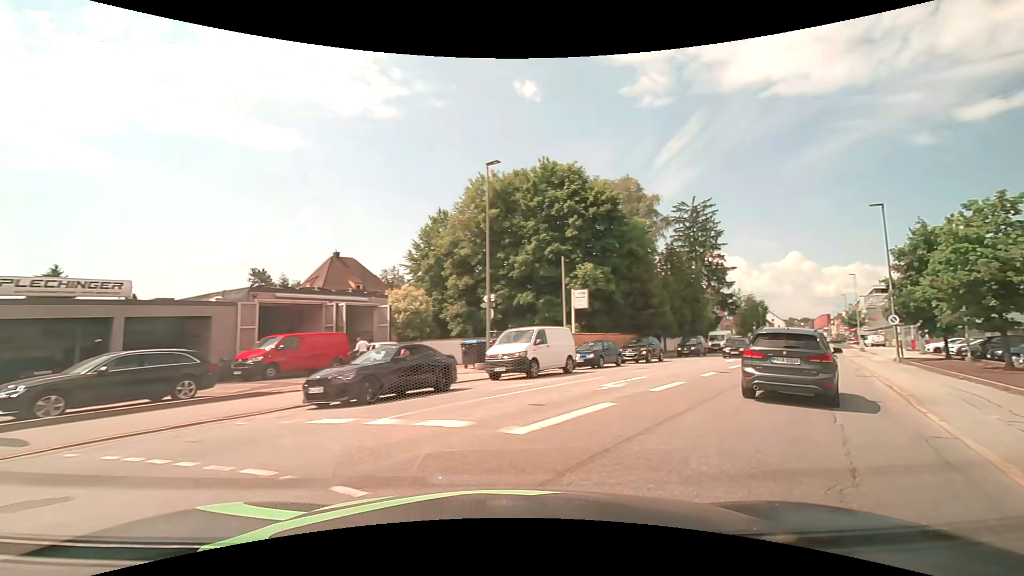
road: tertiary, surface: asphalt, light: Day
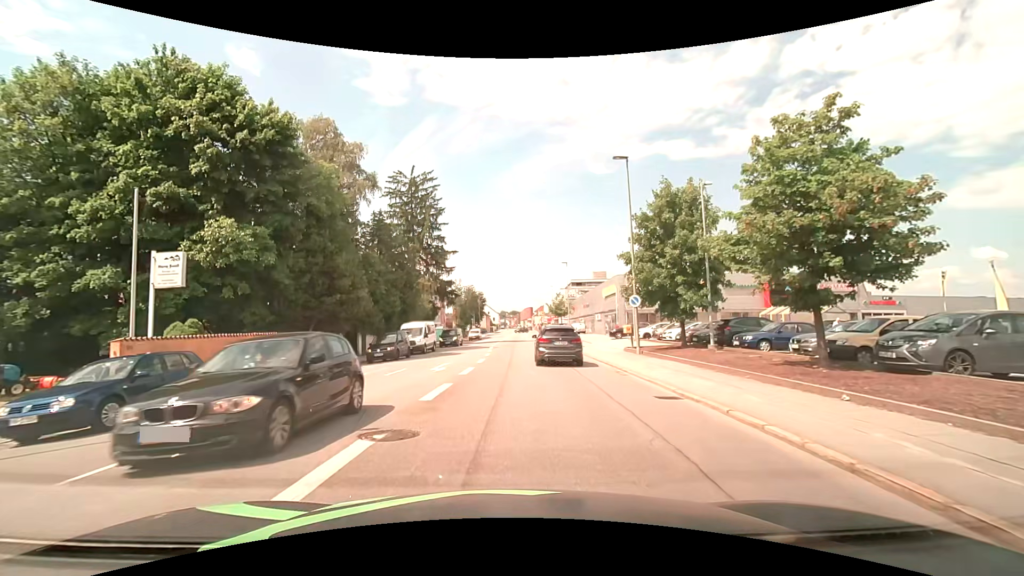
(+5.0, +13.7) m; +29°
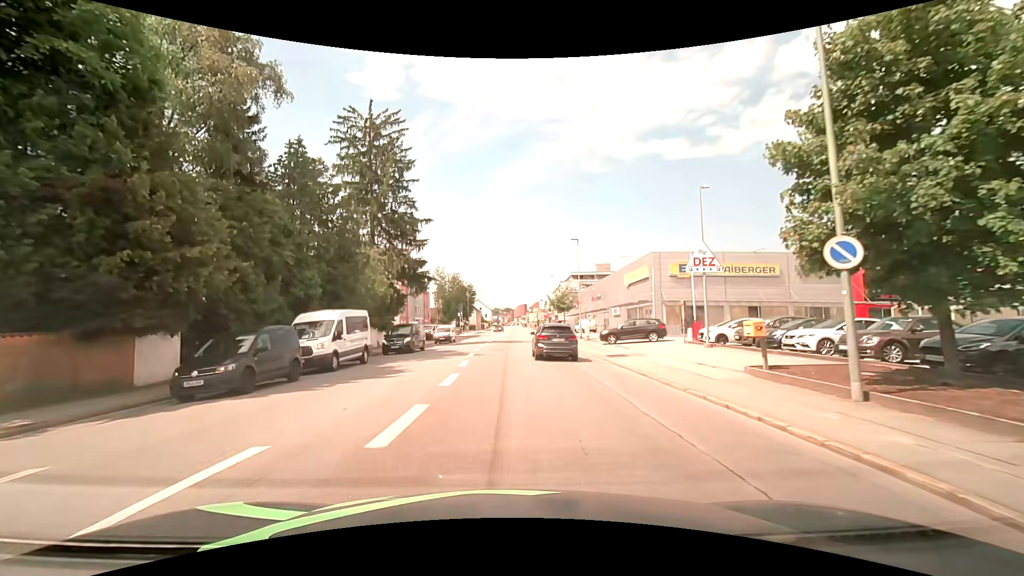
(+0.2, +16.5) m; +1°
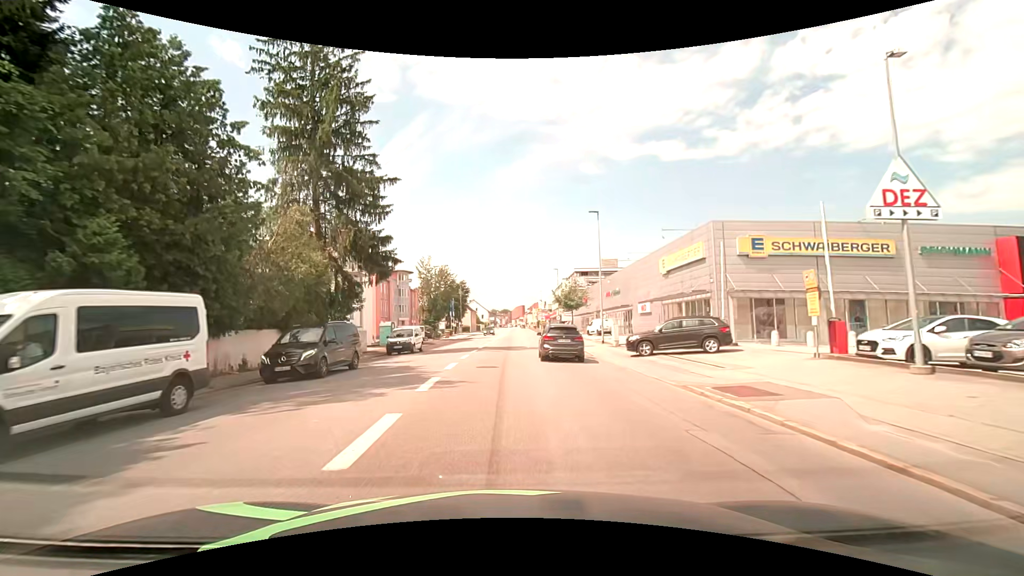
(+0.1, +13.0) m; 0°
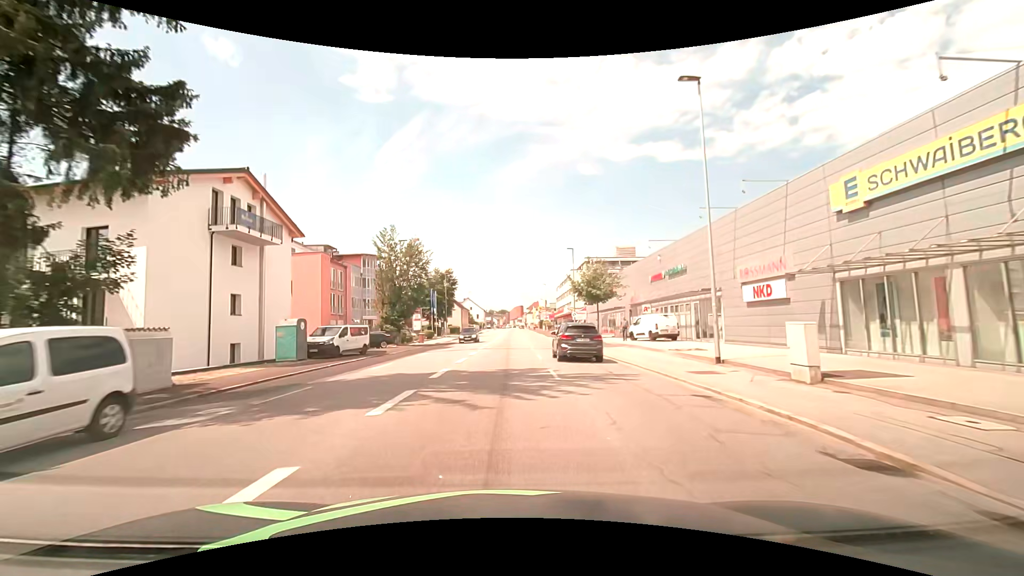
(+0.2, +21.3) m; 0°
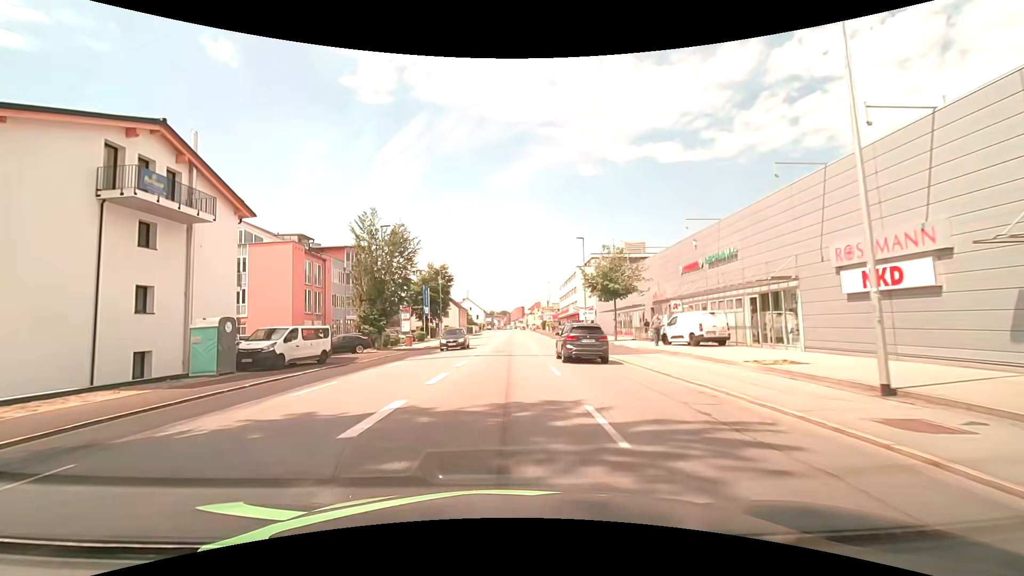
(+0.1, +7.5) m; +1°
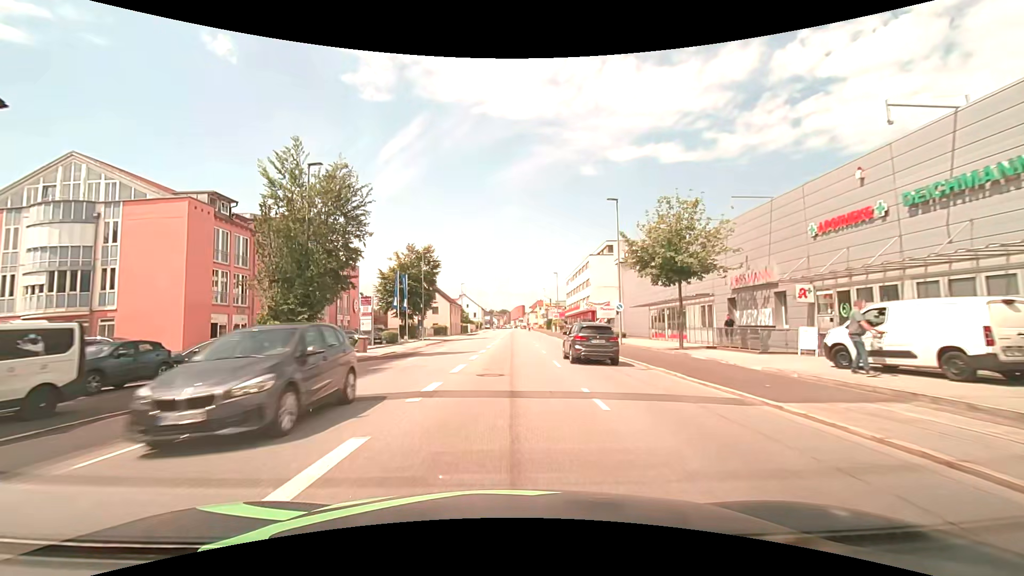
(-0.1, +15.5) m; 0°
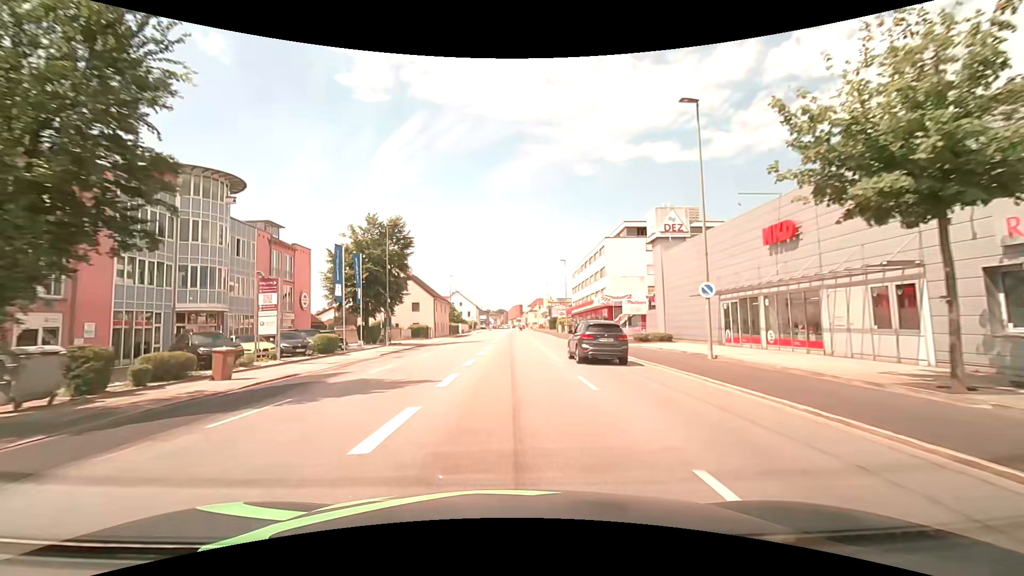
(0.0, +15.8) m; 0°
(0, +10) (0, +20) (0, +30) (0, +40) (0, +50) (+1, +60) (+1, +70) (+1, +80) (+1, +90) (+1, +100) m
